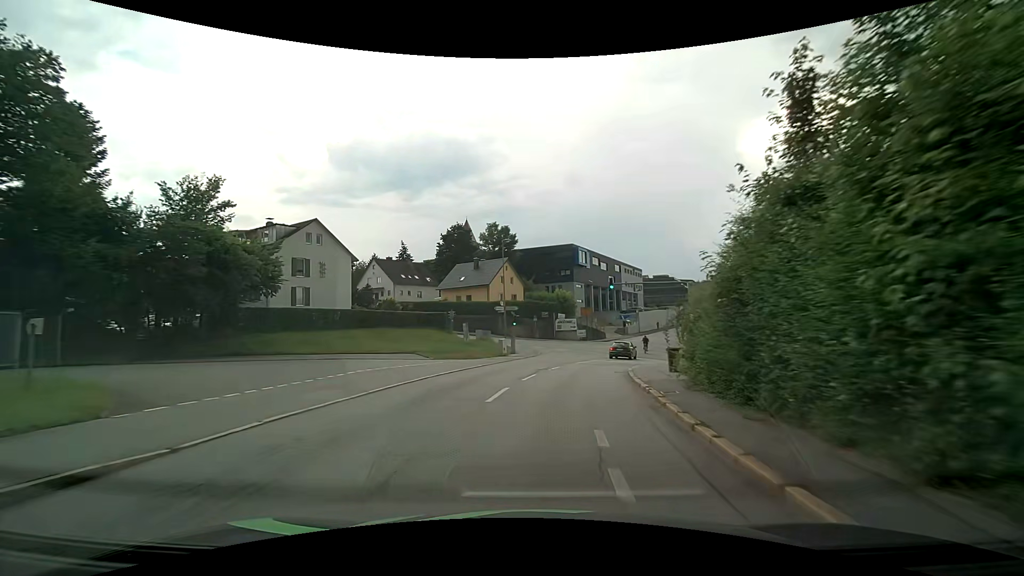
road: residential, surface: asphalt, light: Day
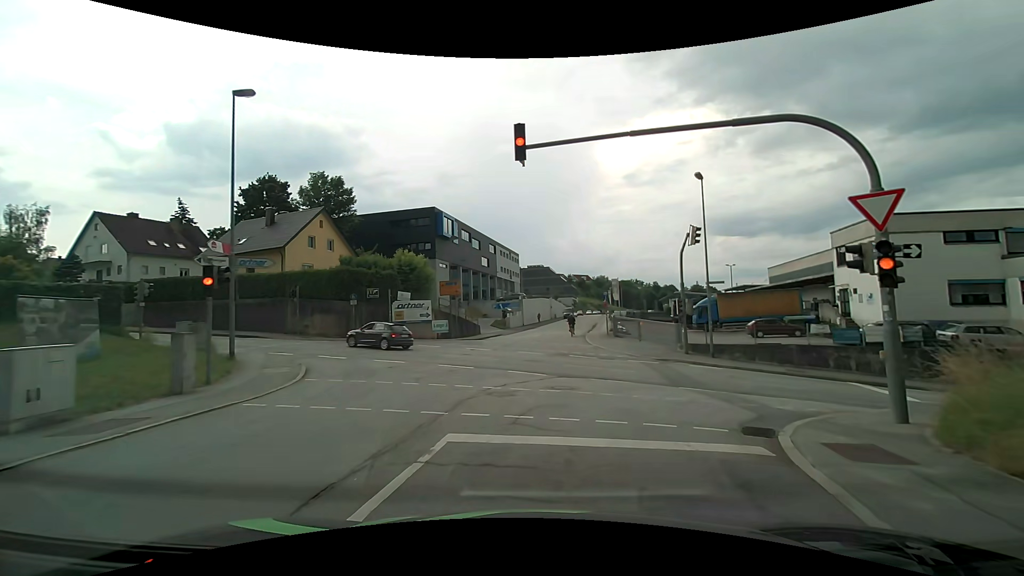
(+3.0, +27.1) m; +15°
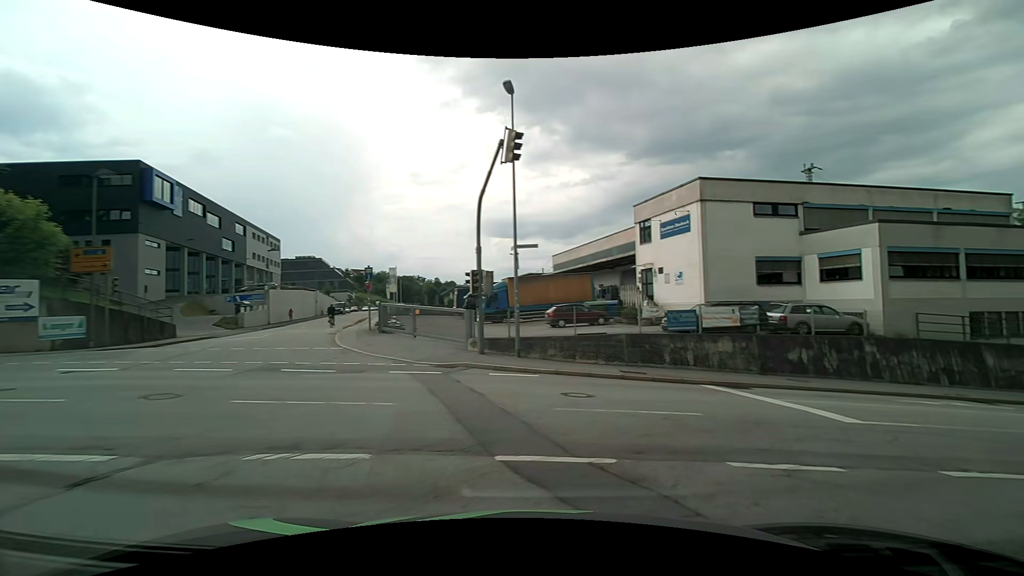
(+1.7, +11.0) m; +23°
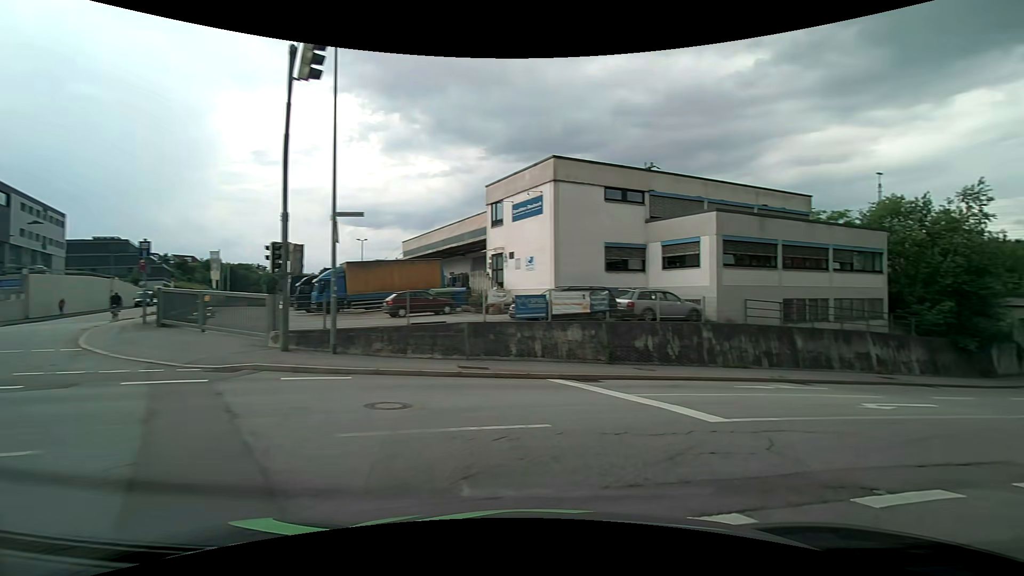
(+0.5, +3.1) m; +17°
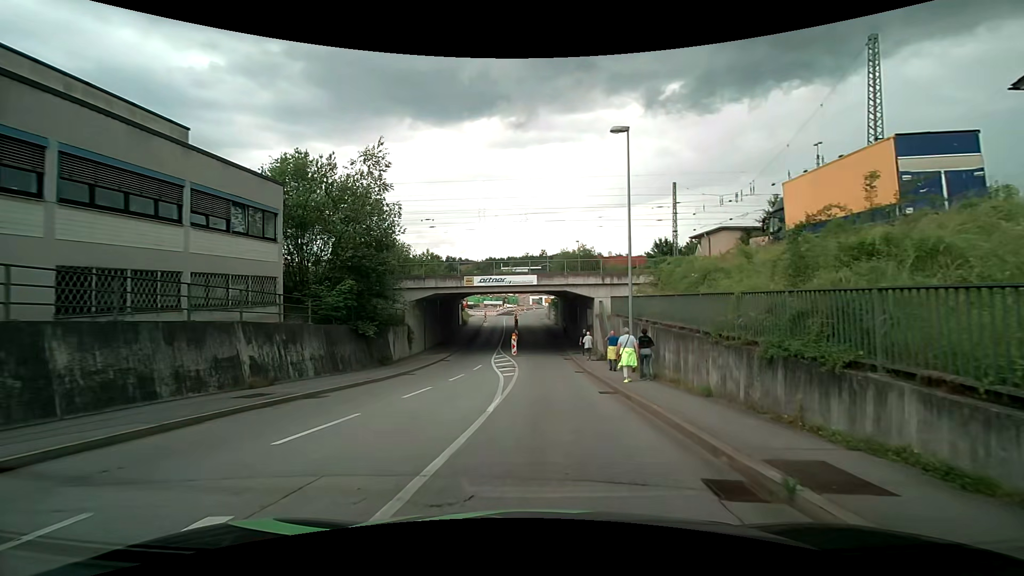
(+8.1, +11.7) m; +57°
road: tertiary
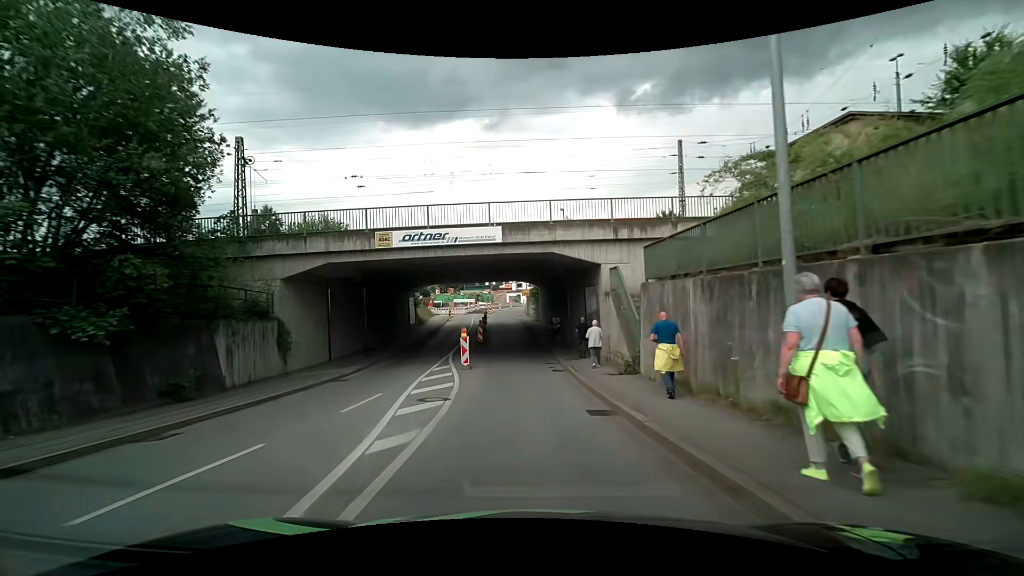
(+0.6, +15.0) m; +2°
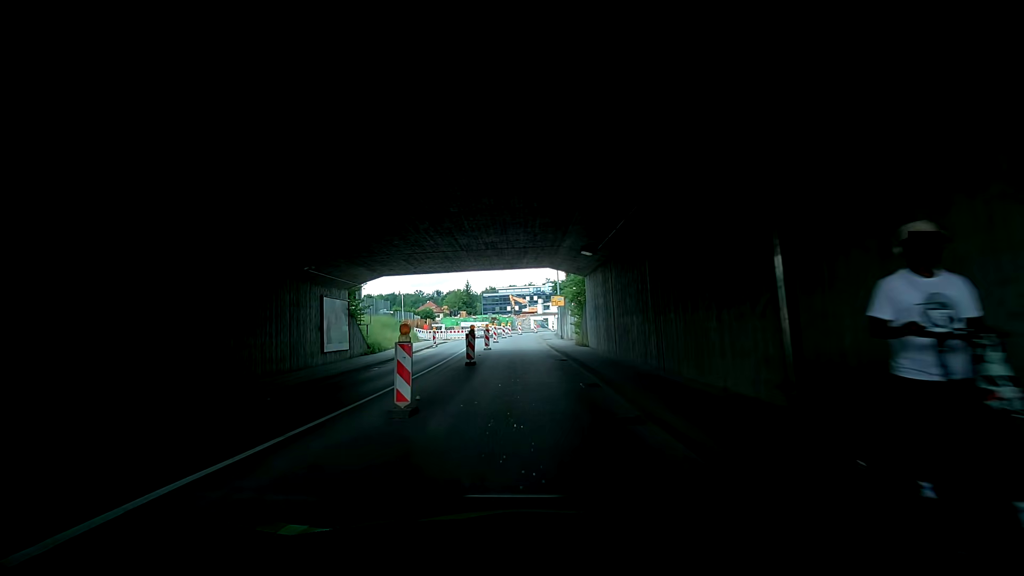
(-0.7, +25.1) m; -4°
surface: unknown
